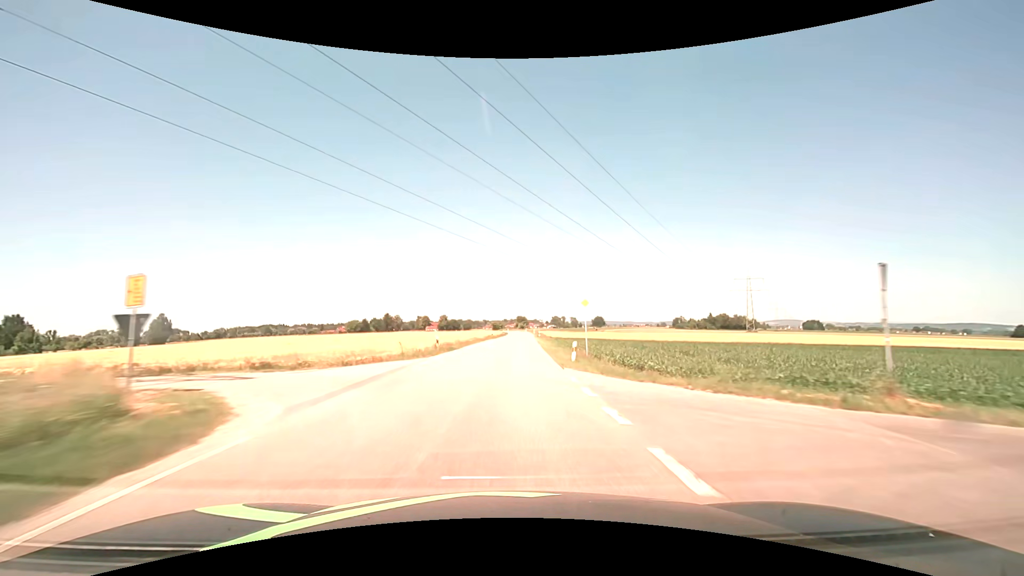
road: secondary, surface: asphalt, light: Day
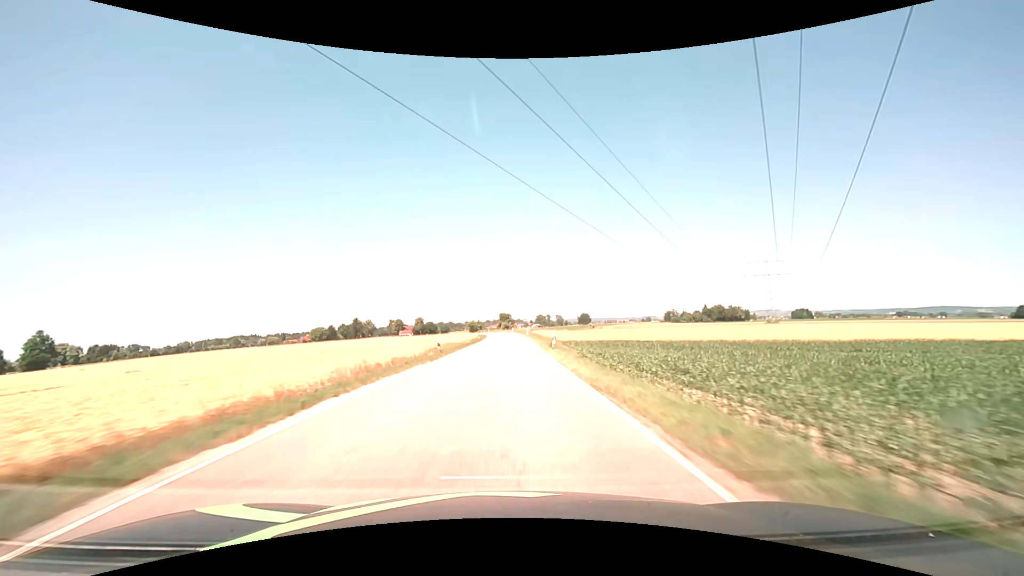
(+1.0, +42.7) m; +2°
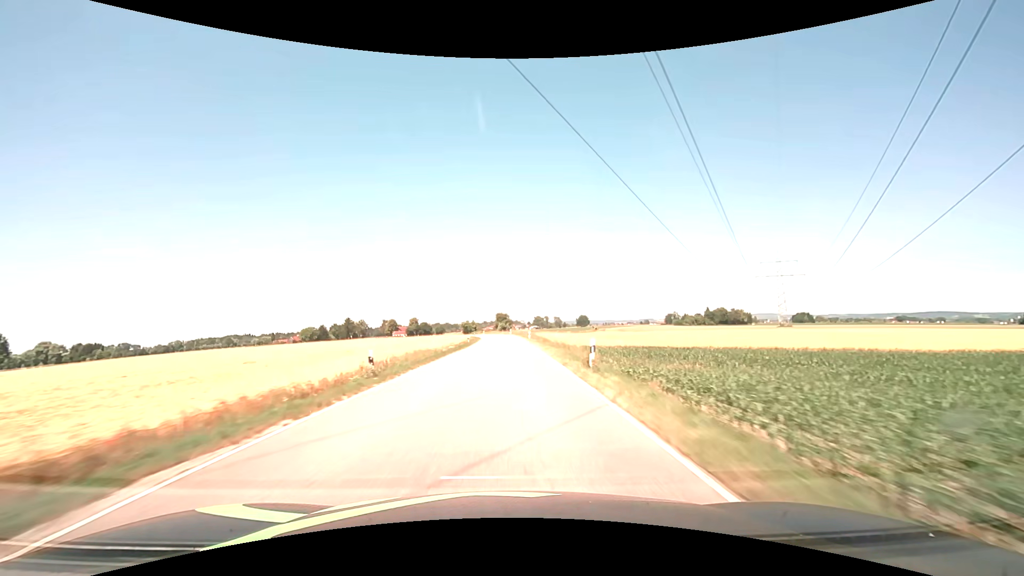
(0.0, +14.2) m; 0°
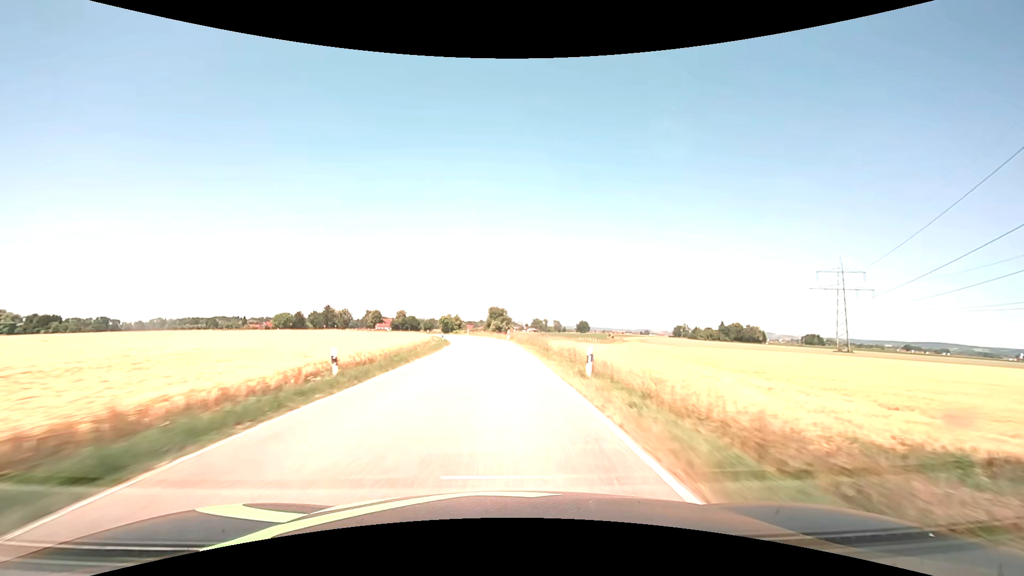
(+0.2, +42.6) m; 0°
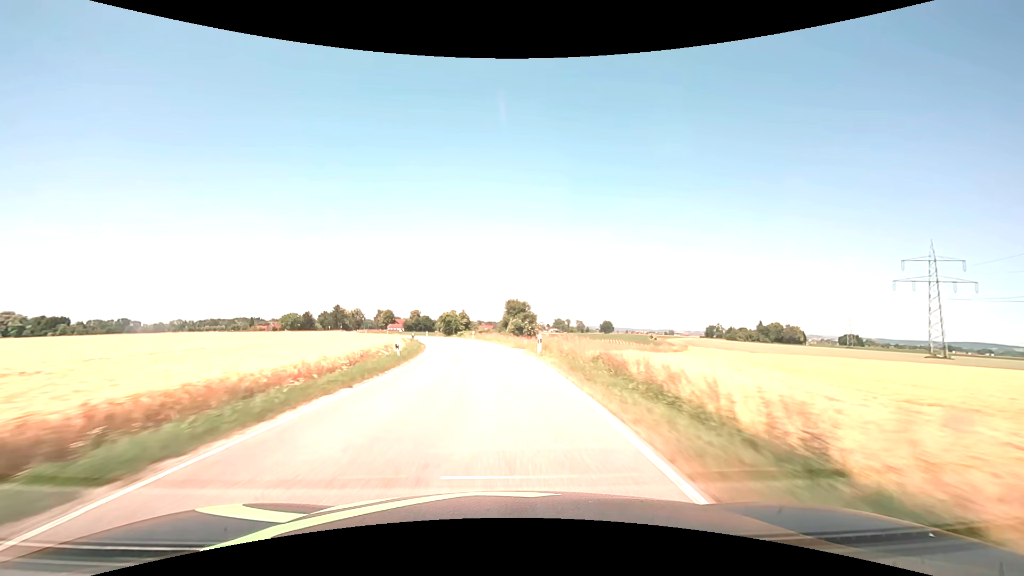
(-0.3, +28.4) m; -2°
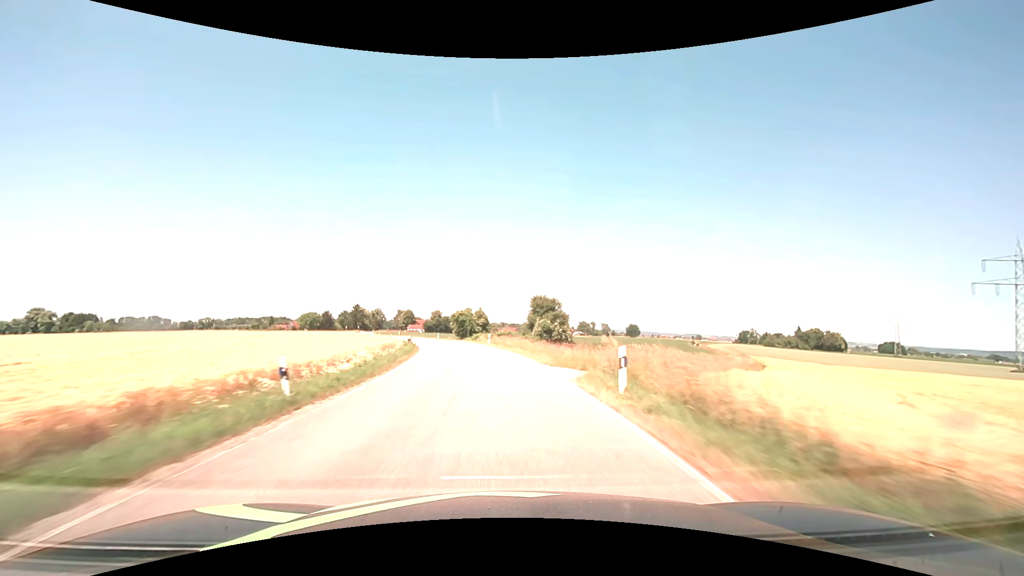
(-0.3, +14.2) m; -2°
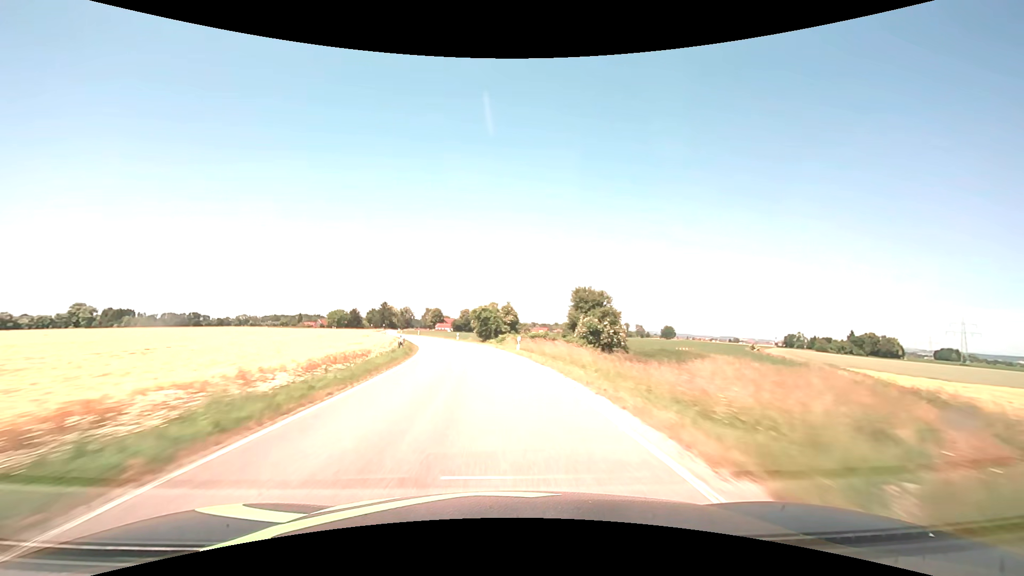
(-0.4, +14.1) m; -3°
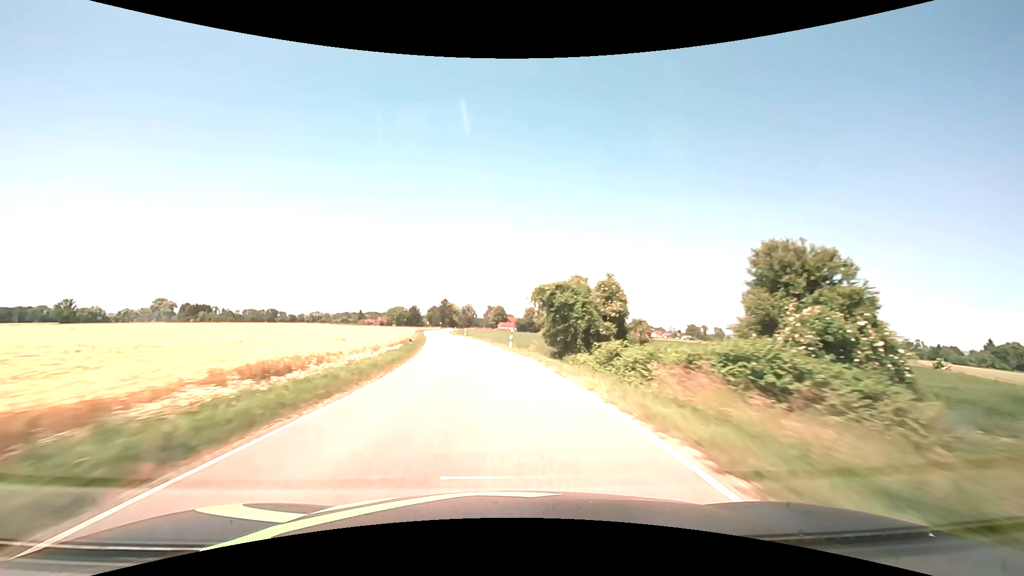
(-1.9, +28.2) m; -8°
(0, +10) (-1, +20) (-2, +30) (-3, +40) (-5, +50) (-6, +60) (-8, +69) (-10, +79) (-12, +89) (-13, +99) m
